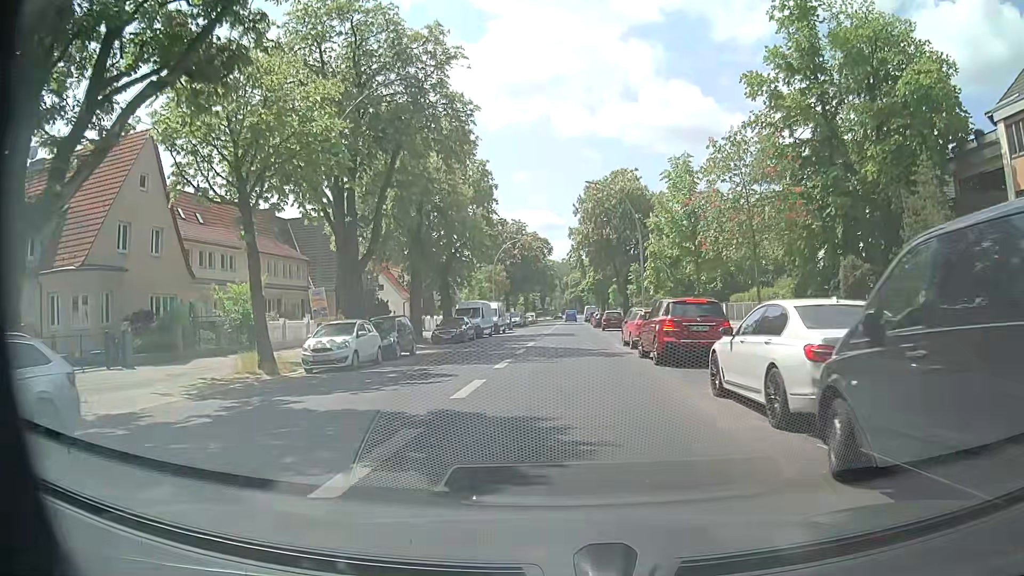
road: secondary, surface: asphalt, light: Day
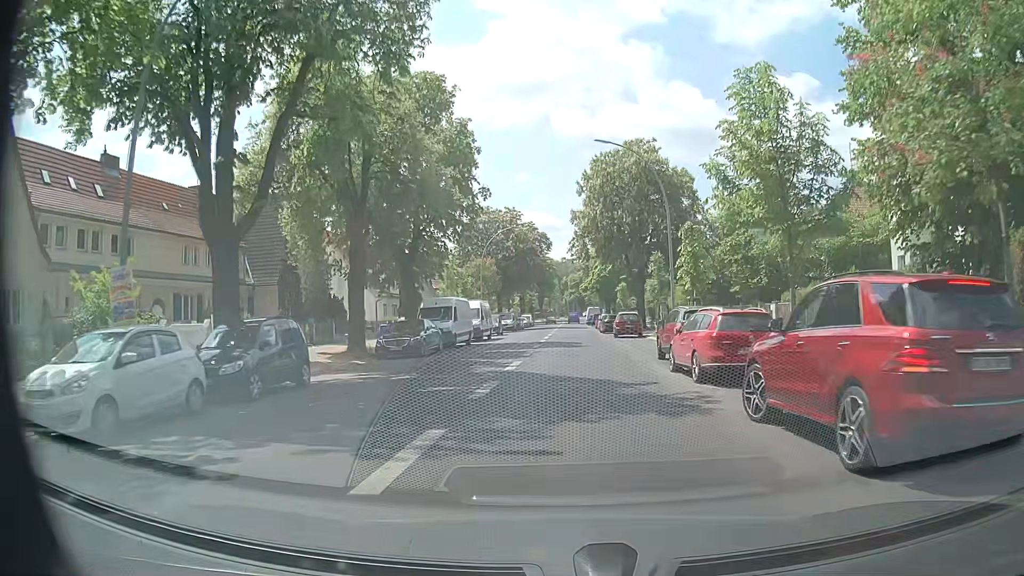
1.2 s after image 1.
(0.0, +11.9) m; +1°
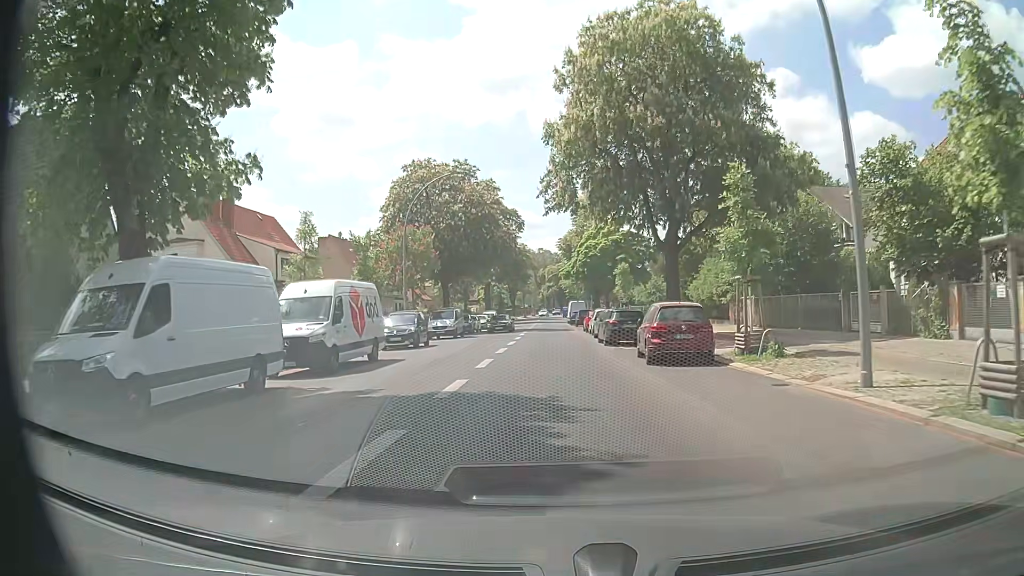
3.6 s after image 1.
(+0.7, +24.2) m; +2°
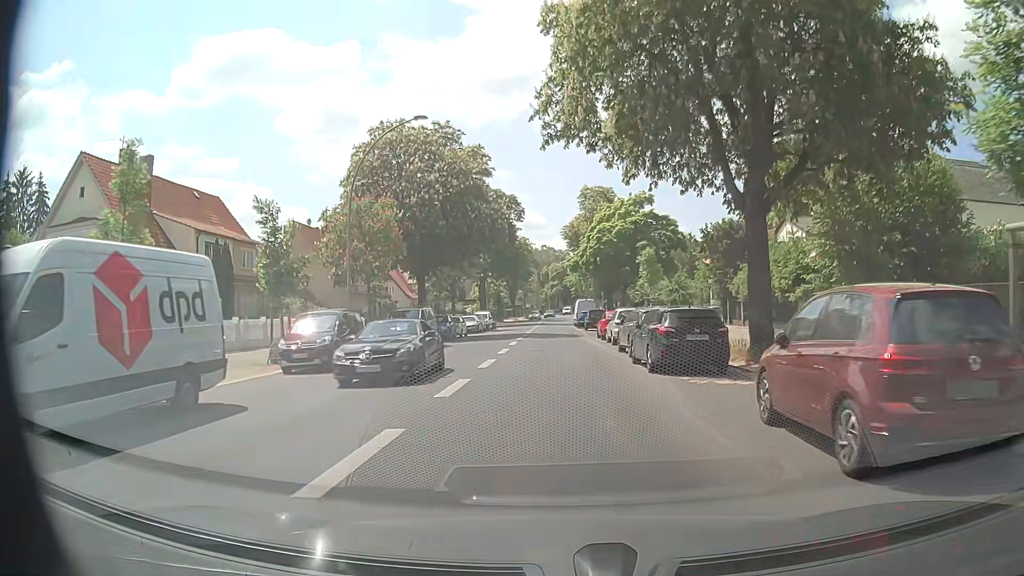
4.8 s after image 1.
(0.0, +12.1) m; -1°
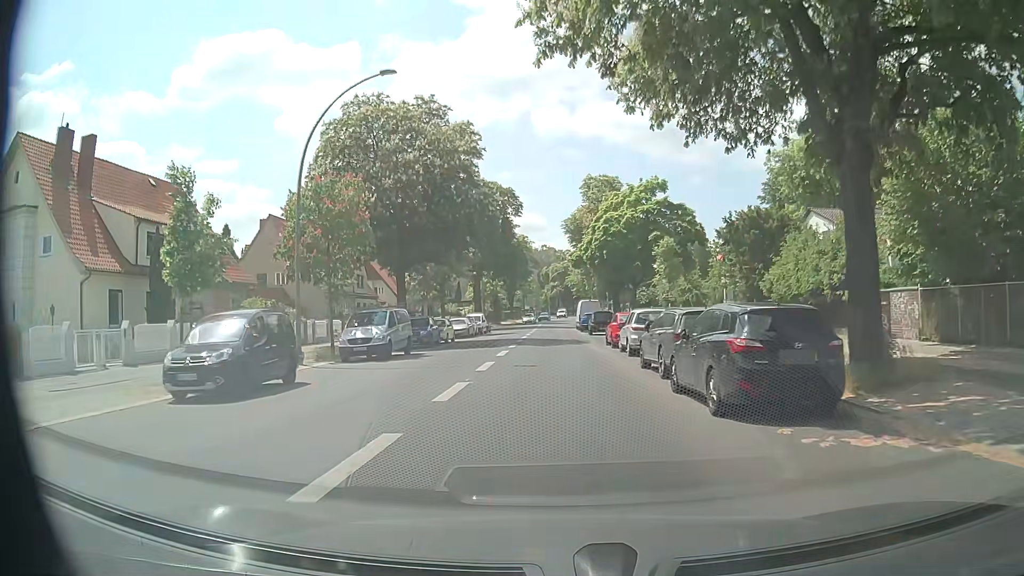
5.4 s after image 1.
(0.0, +6.2) m; 0°
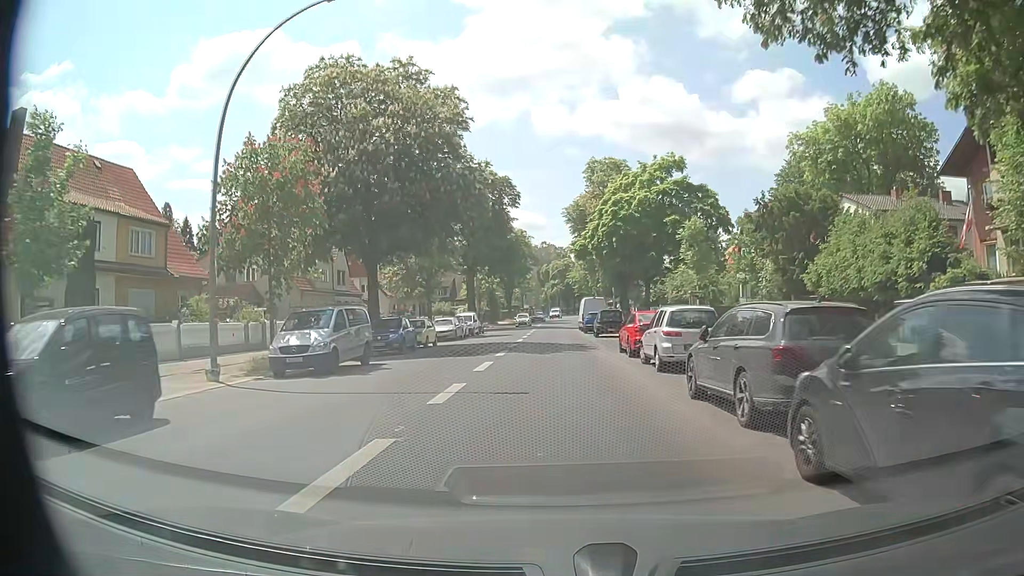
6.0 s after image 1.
(0.0, +6.3) m; -1°
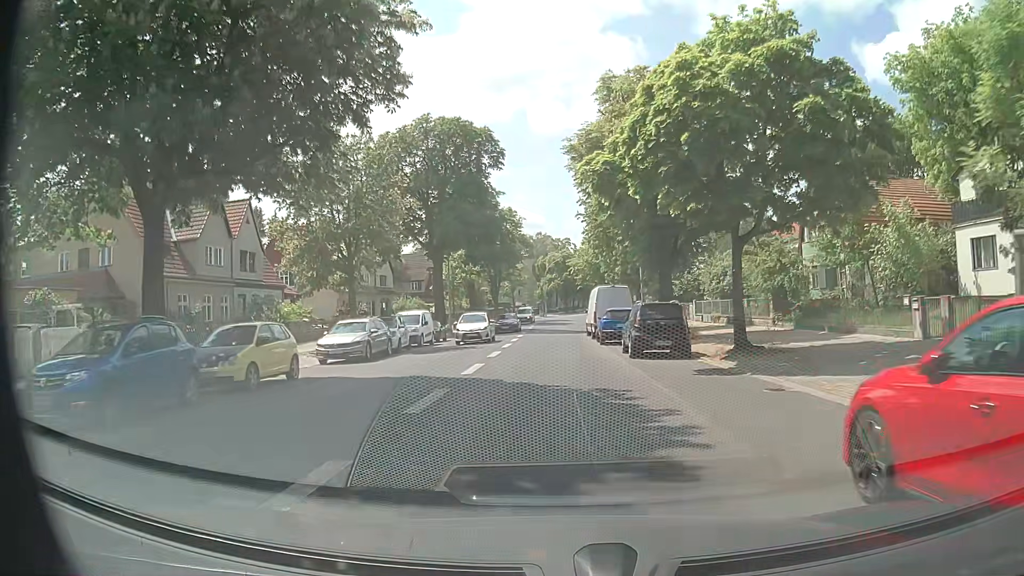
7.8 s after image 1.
(+0.2, +19.3) m; +1°
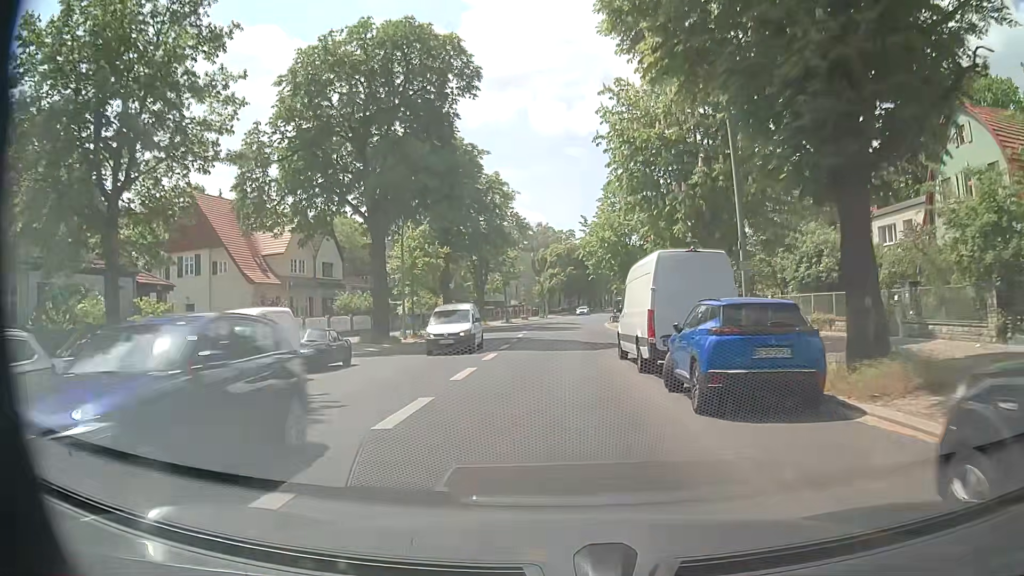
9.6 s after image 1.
(+0.1, +19.3) m; 0°
